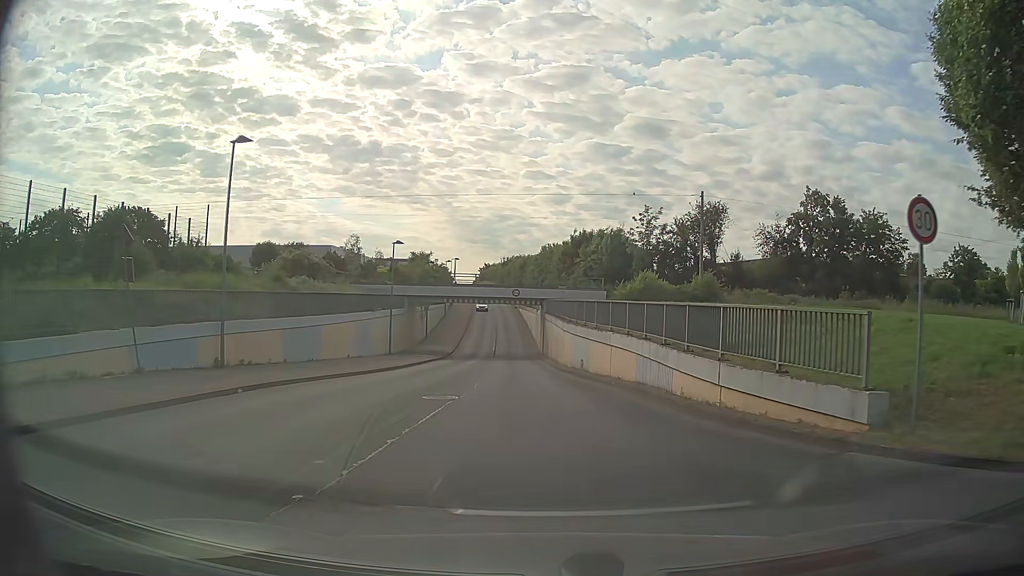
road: tertiary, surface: asphalt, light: Day
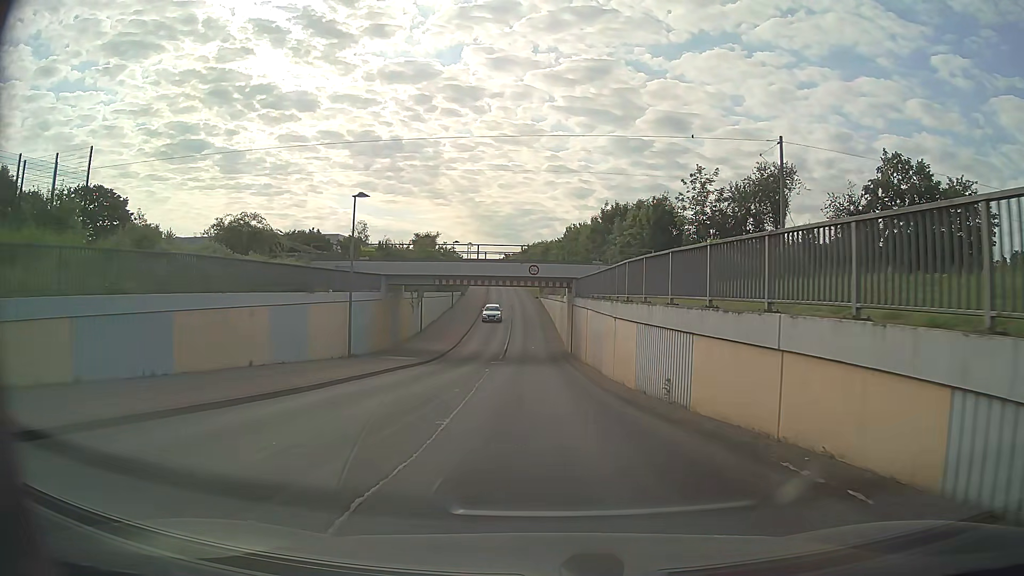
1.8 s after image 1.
(-0.2, +14.4) m; -2°
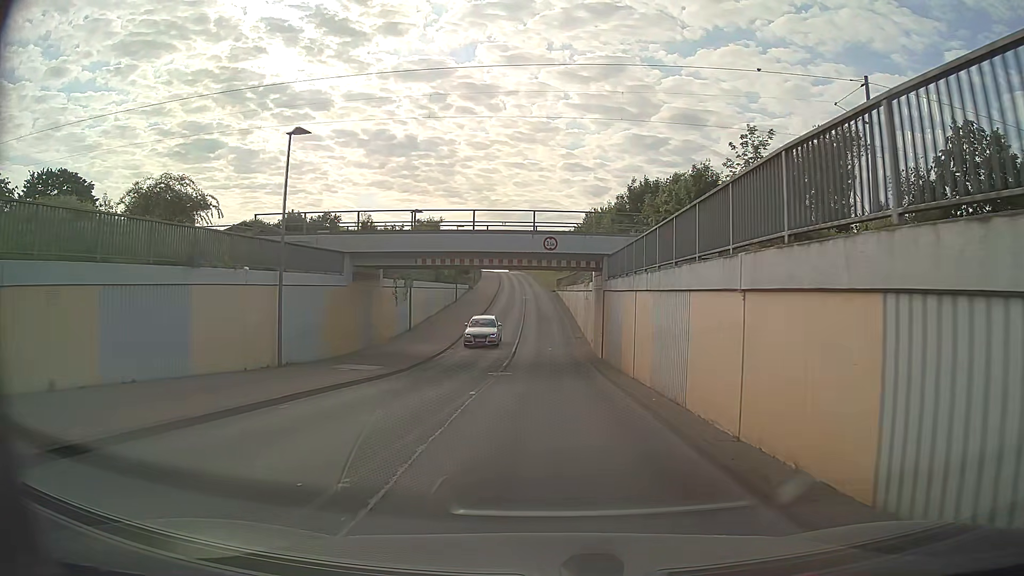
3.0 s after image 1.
(-0.1, +10.3) m; -1°
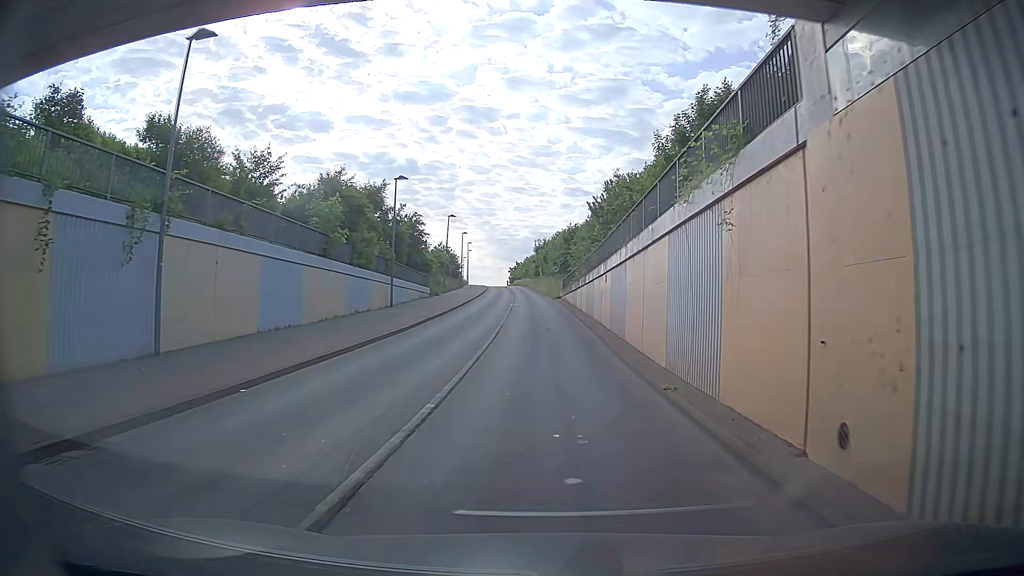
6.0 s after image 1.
(+0.1, +28.5) m; 0°
